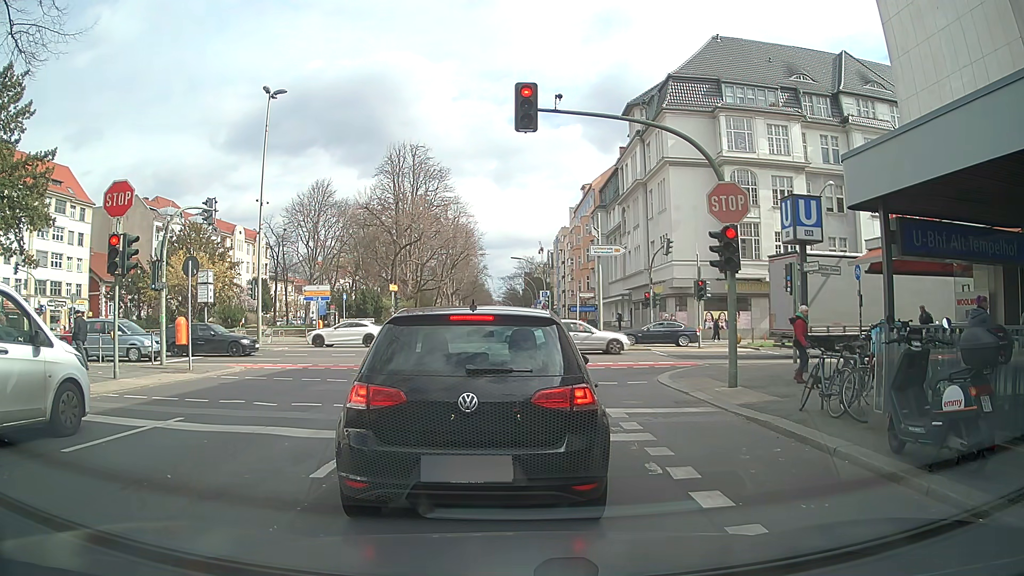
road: secondary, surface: asphalt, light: Day
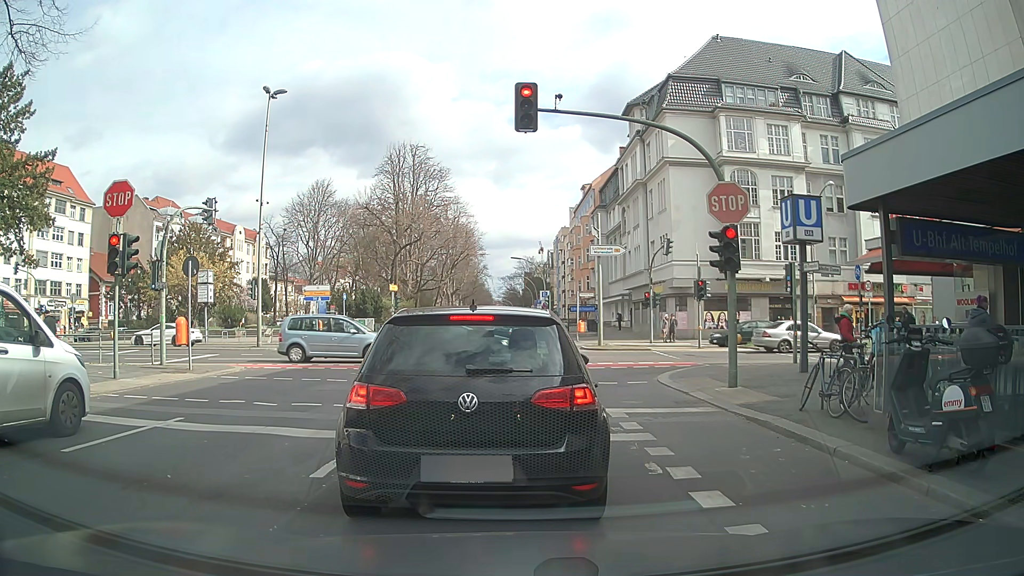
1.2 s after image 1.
(0.0, 0.0) m; 0°
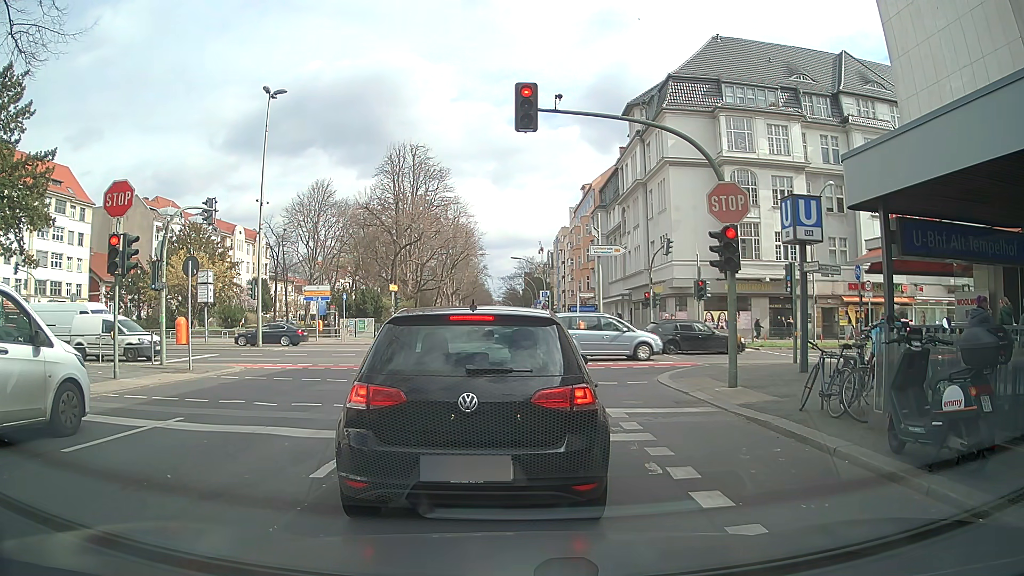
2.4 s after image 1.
(0.0, 0.0) m; 0°
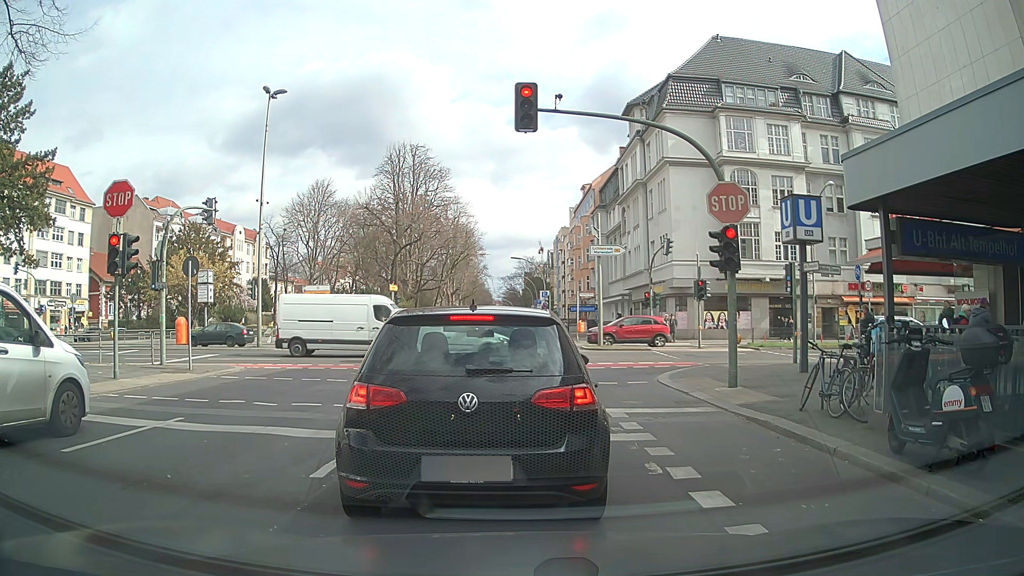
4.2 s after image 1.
(0.0, 0.0) m; 0°
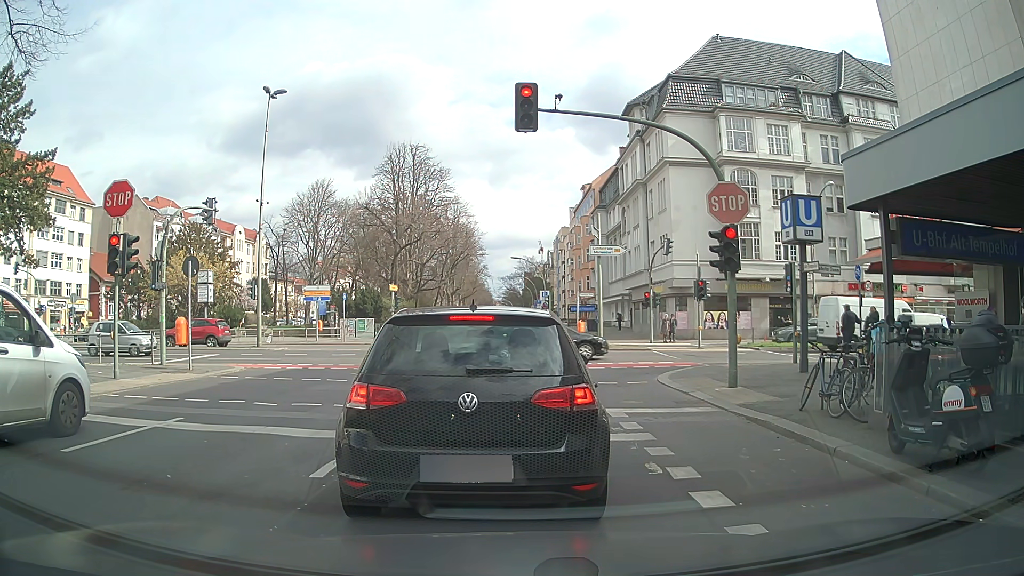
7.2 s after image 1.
(0.0, 0.0) m; 0°
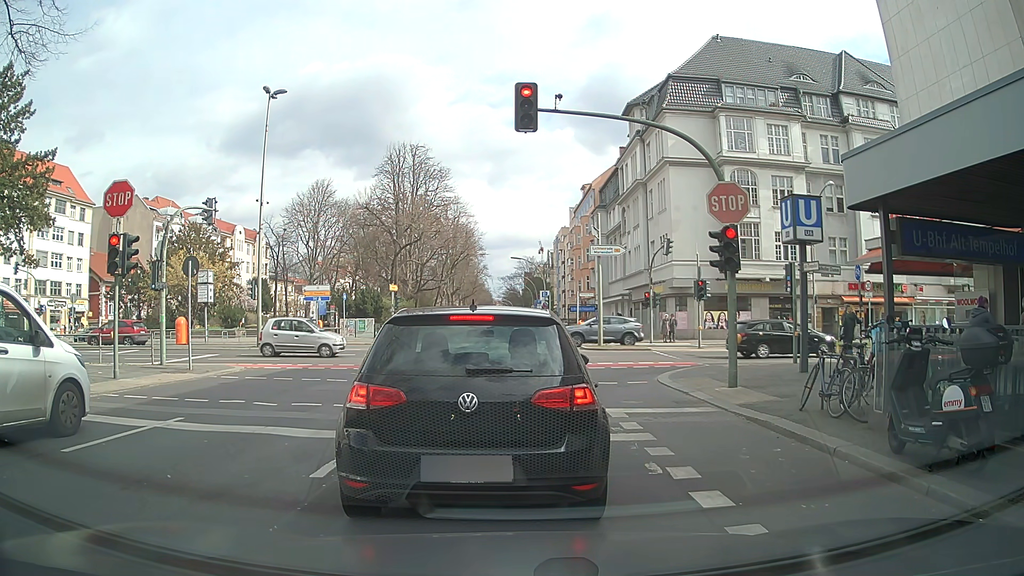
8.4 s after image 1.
(0.0, 0.0) m; 0°
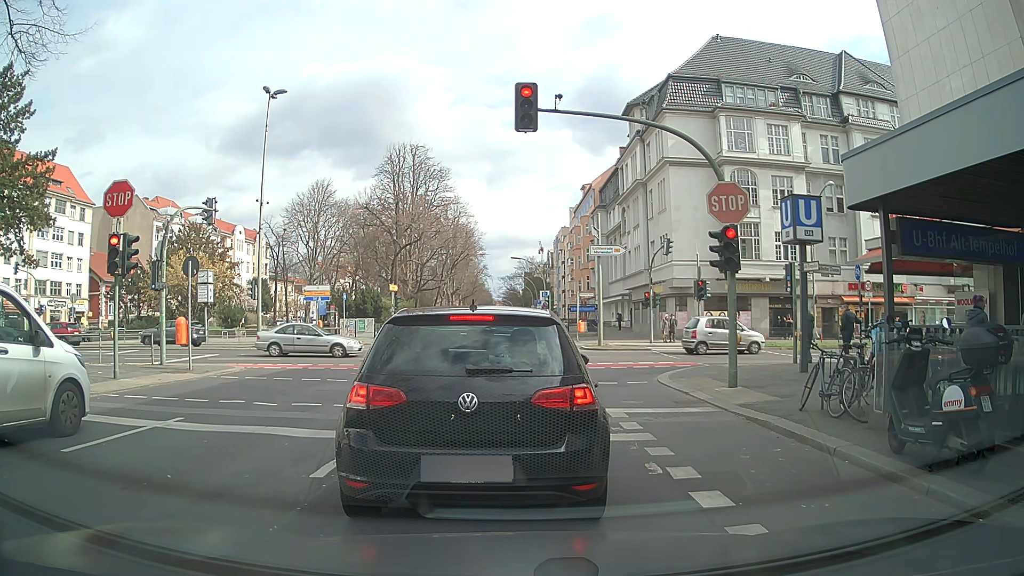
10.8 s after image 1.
(0.0, 0.0) m; 0°
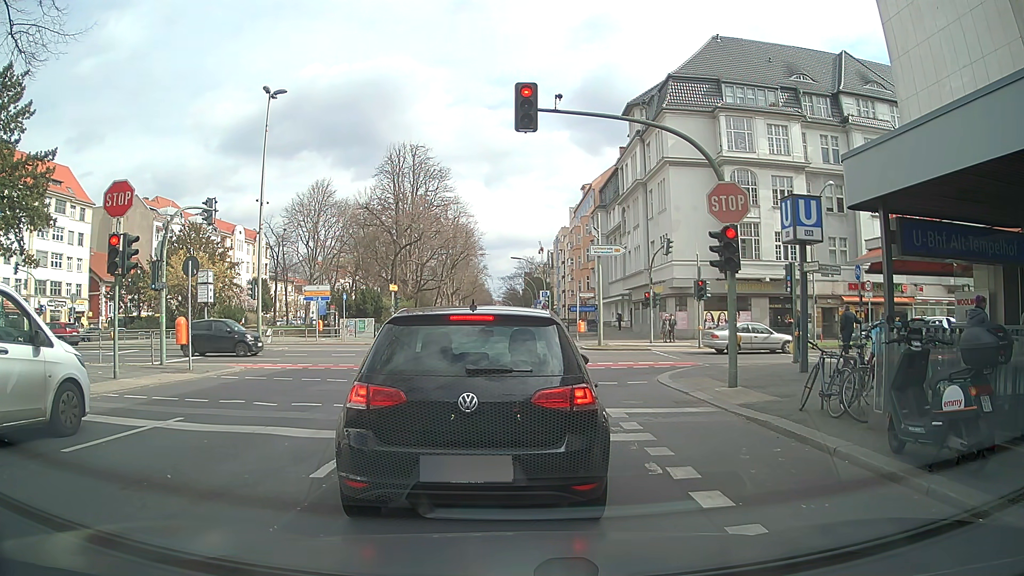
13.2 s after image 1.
(0.0, 0.0) m; 0°
